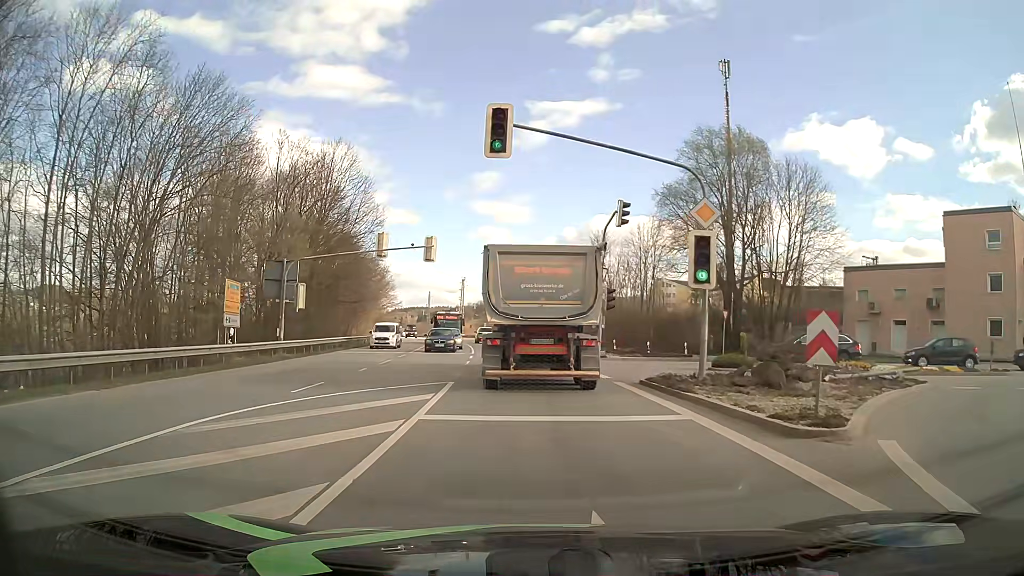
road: primary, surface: asphalt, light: Day
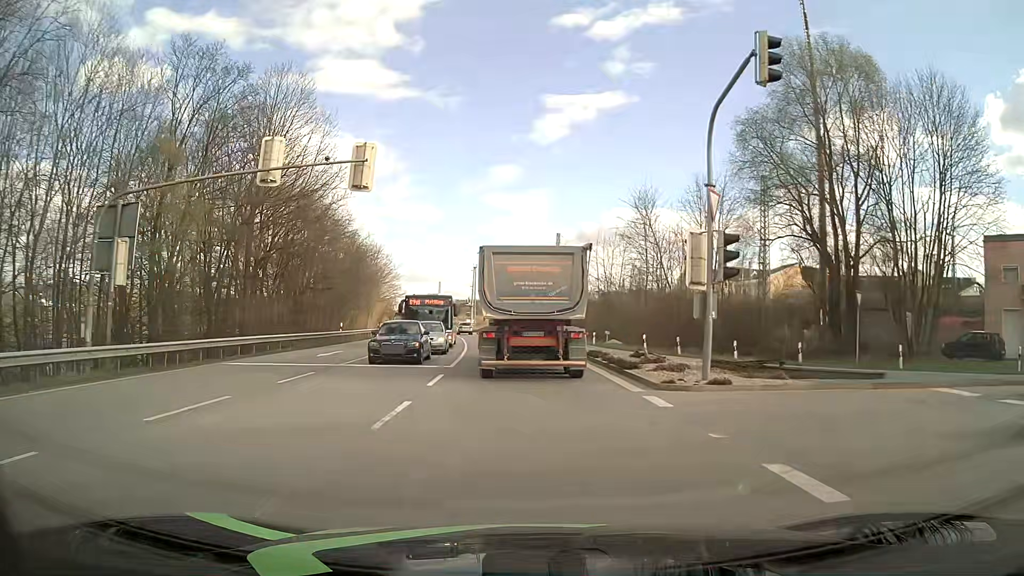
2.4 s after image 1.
(-0.3, +17.5) m; -1°
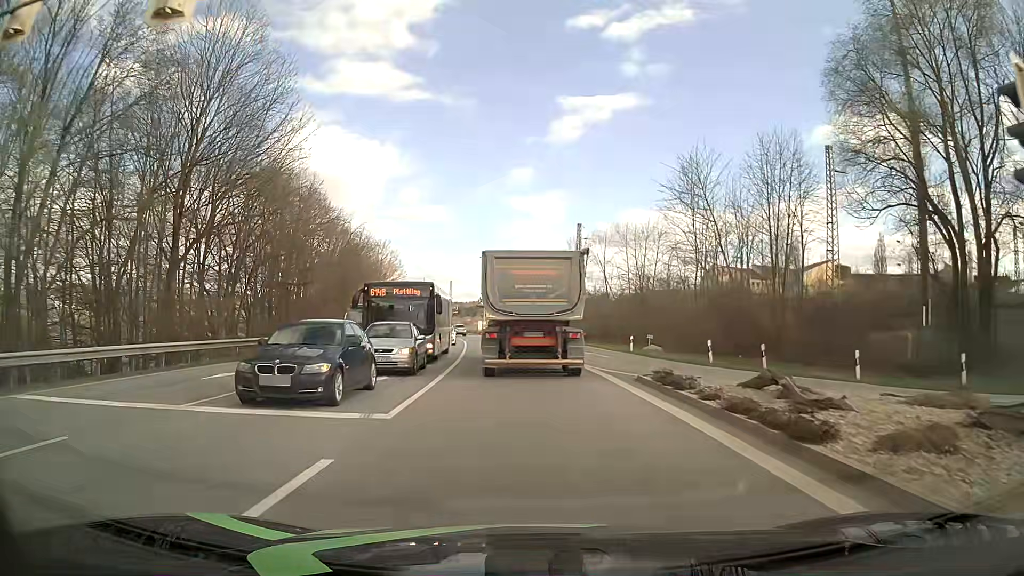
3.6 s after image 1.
(-0.2, +11.1) m; -2°
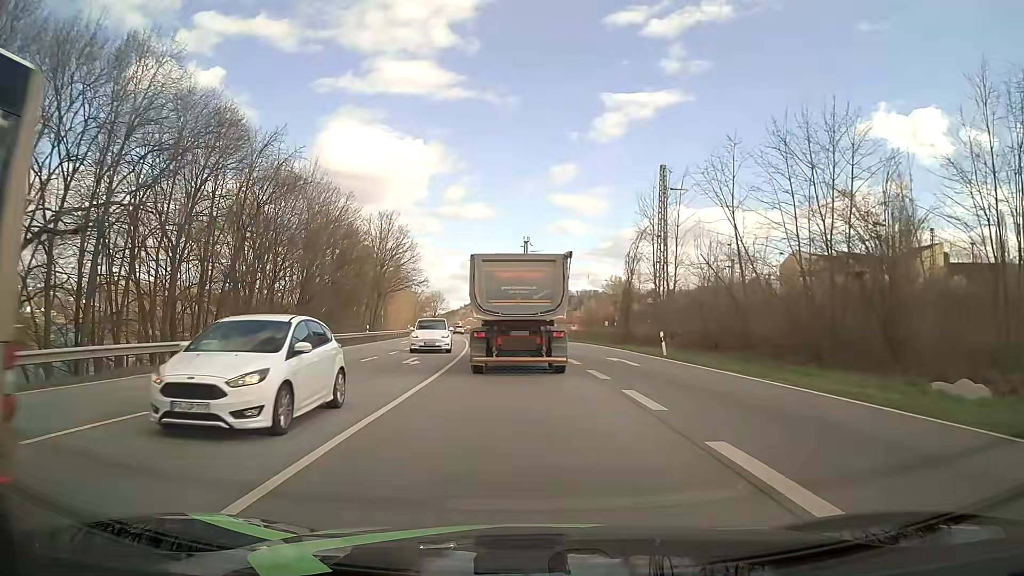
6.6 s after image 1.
(-1.0, +31.9) m; -4°
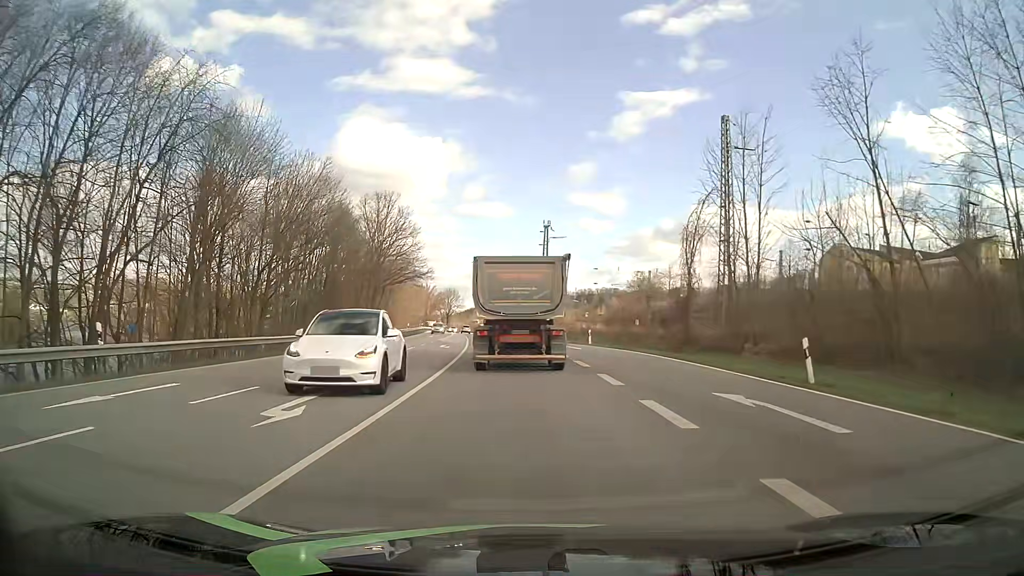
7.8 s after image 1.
(-0.2, +14.0) m; -2°
(0, +10) (0, +20) (-1, +30) (-2, +40) (-3, +50) (-4, +60) (-5, +70) (-6, +80) (-8, +90) (-9, +99) m
